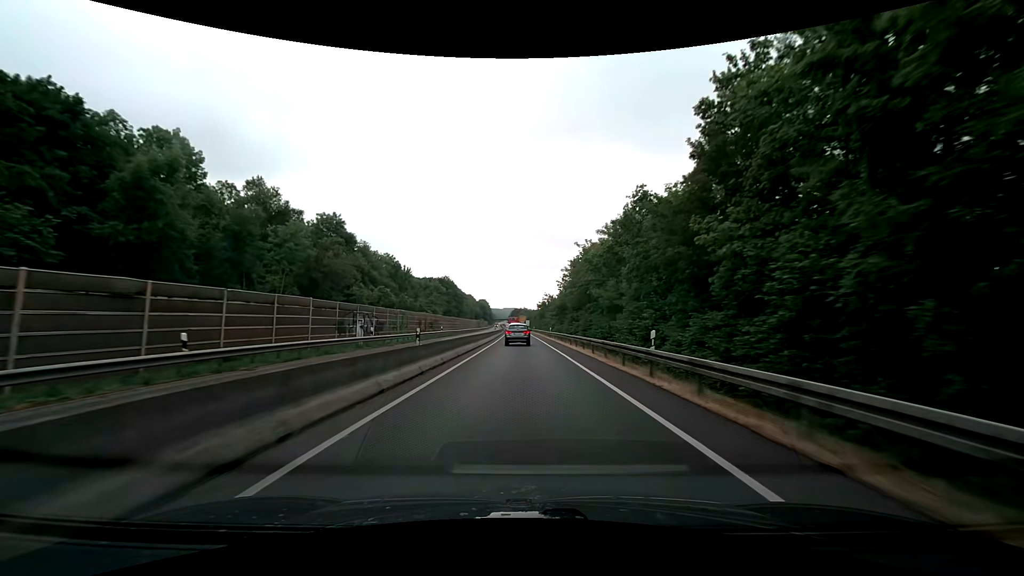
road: trunk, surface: asphalt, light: Day
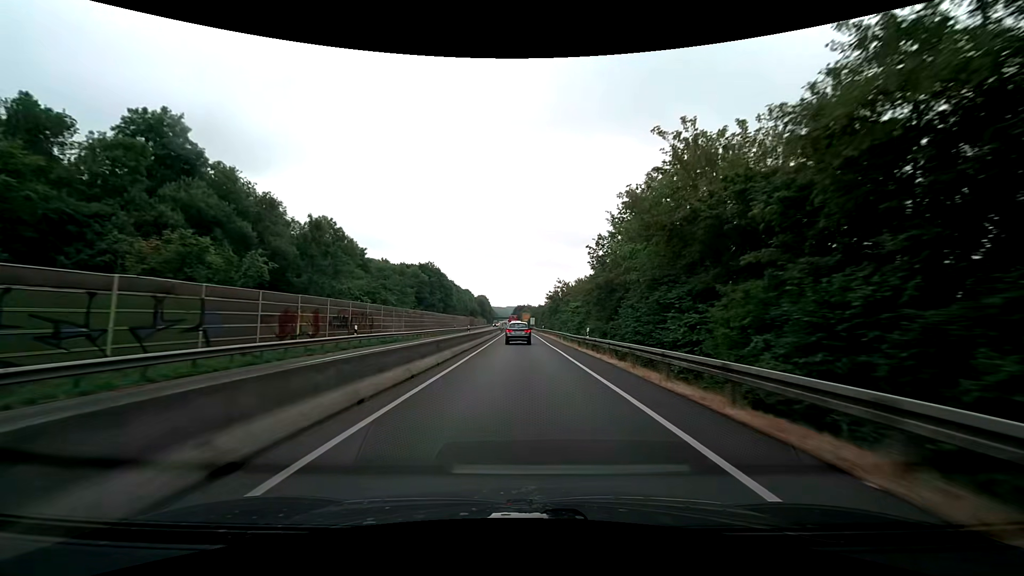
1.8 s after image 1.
(0.0, +33.6) m; 0°
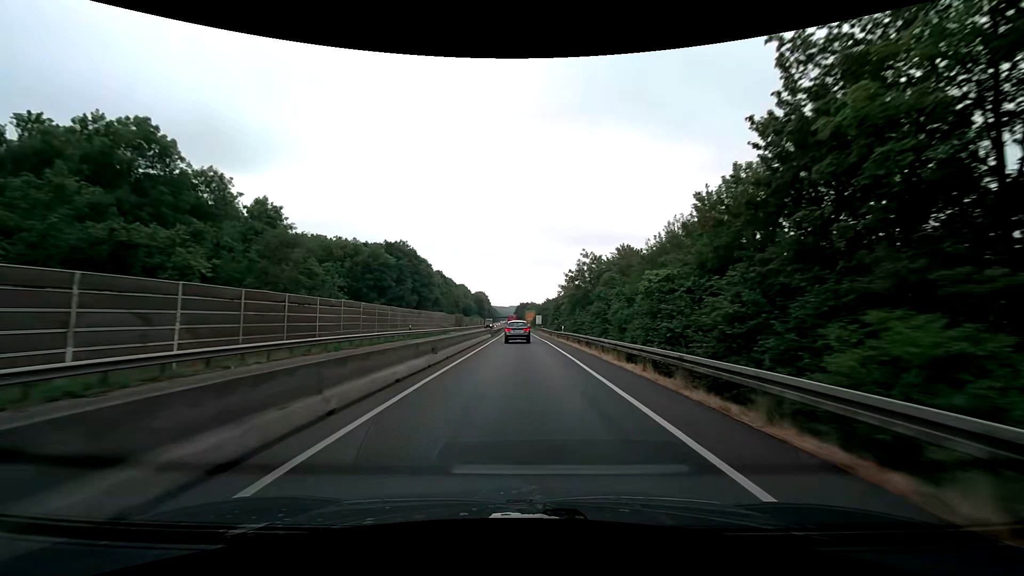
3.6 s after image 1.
(-0.1, +33.4) m; -1°
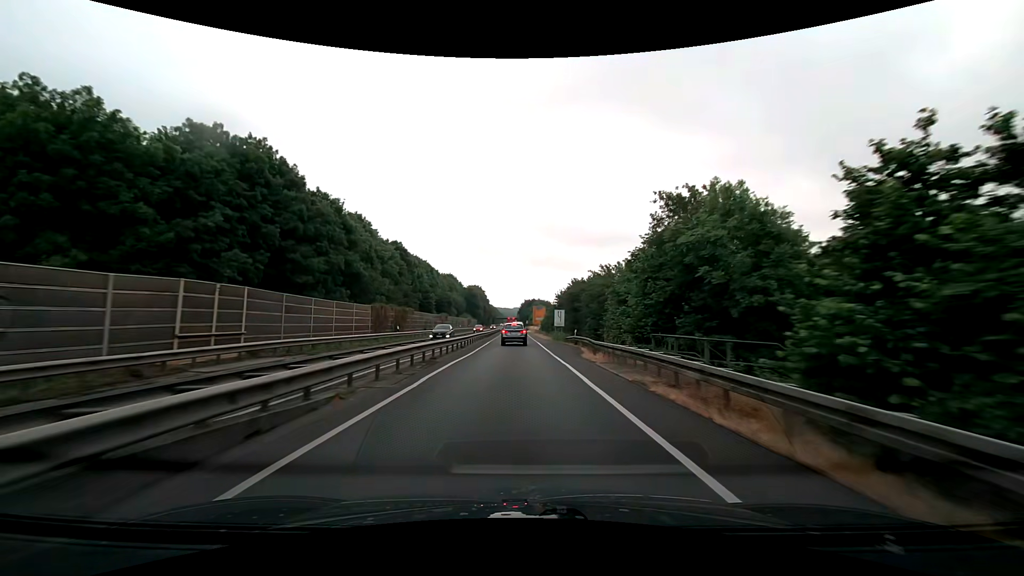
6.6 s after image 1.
(-0.1, +55.4) m; 0°
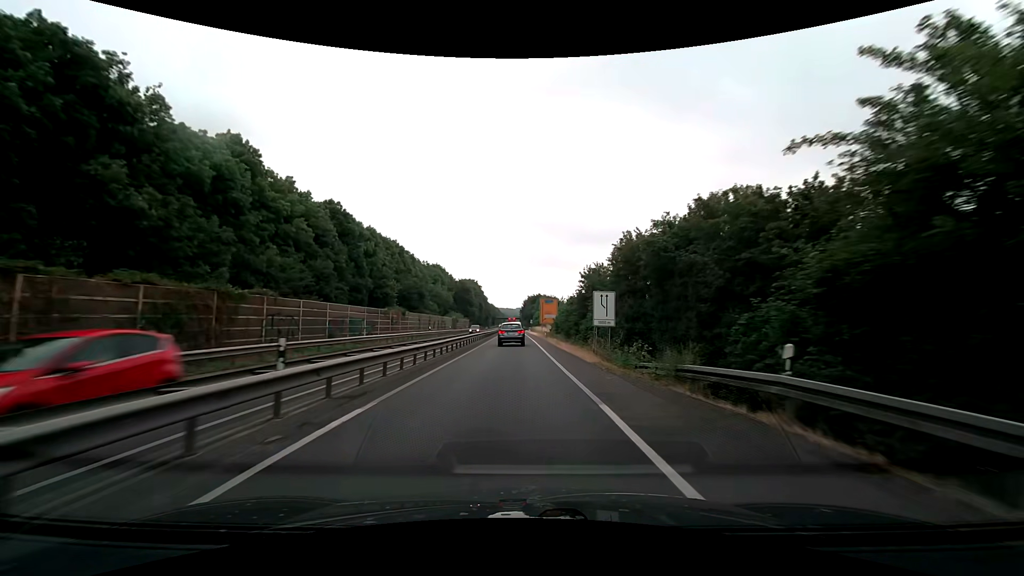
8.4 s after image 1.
(-0.4, +32.7) m; -1°
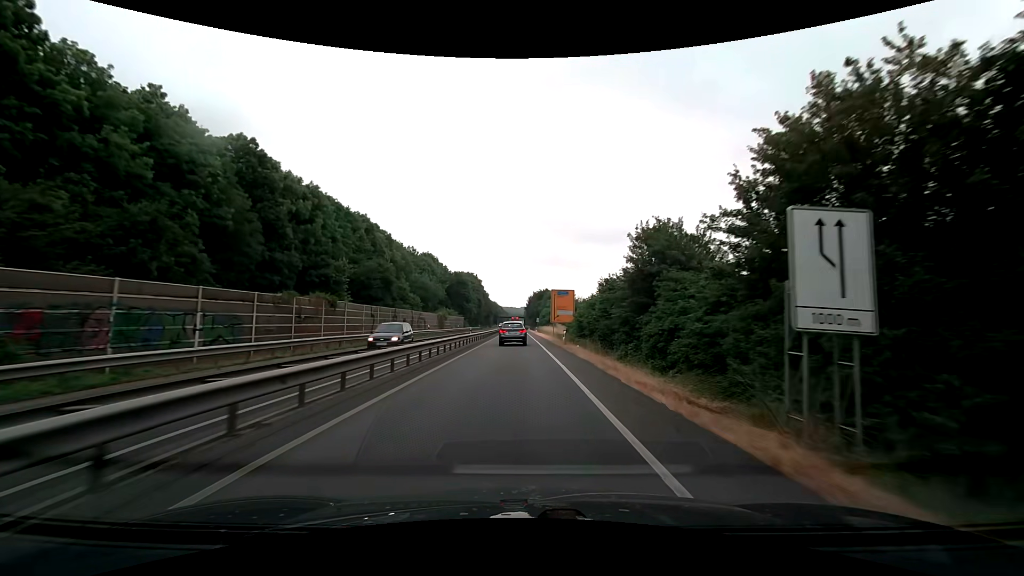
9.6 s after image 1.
(0.0, +21.2) m; 0°
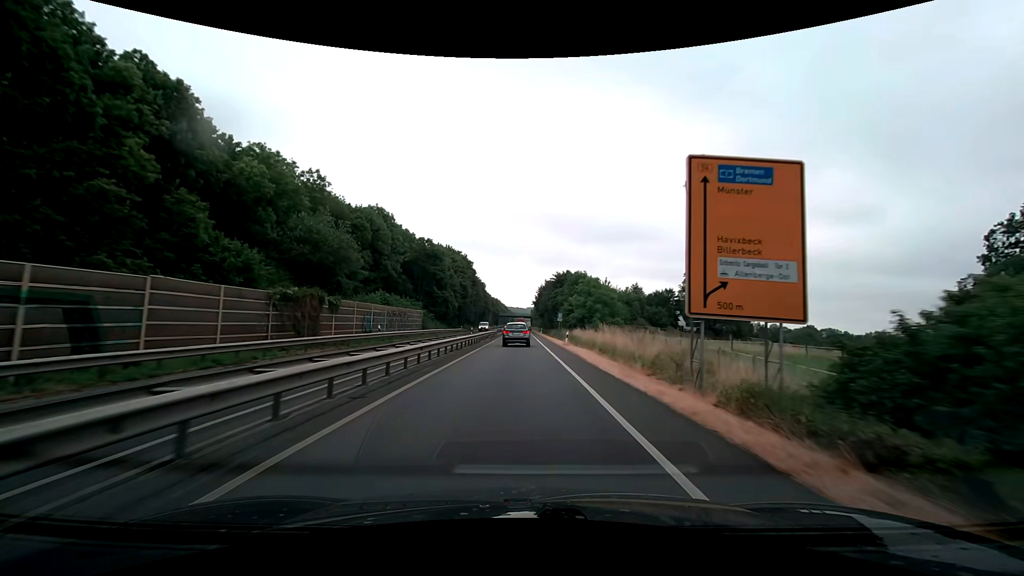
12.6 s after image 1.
(-0.5, +51.5) m; -1°
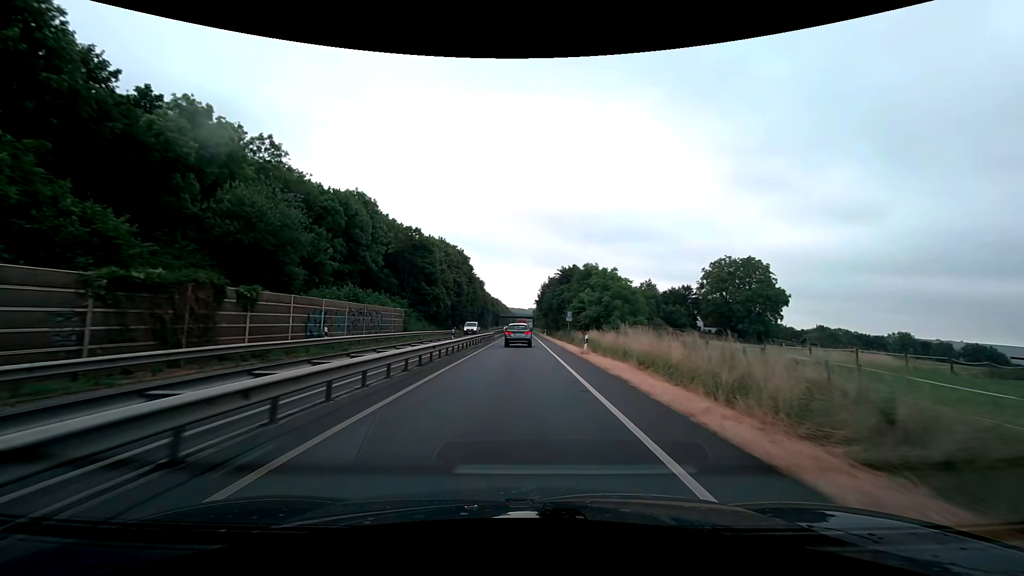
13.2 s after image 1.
(0.0, +10.2) m; 0°
(0, +10) (0, +20) (0, +30) (0, +40) (0, +50) (0, +60) (0, +70) (0, +80) (0, +90) (0, +100) m
